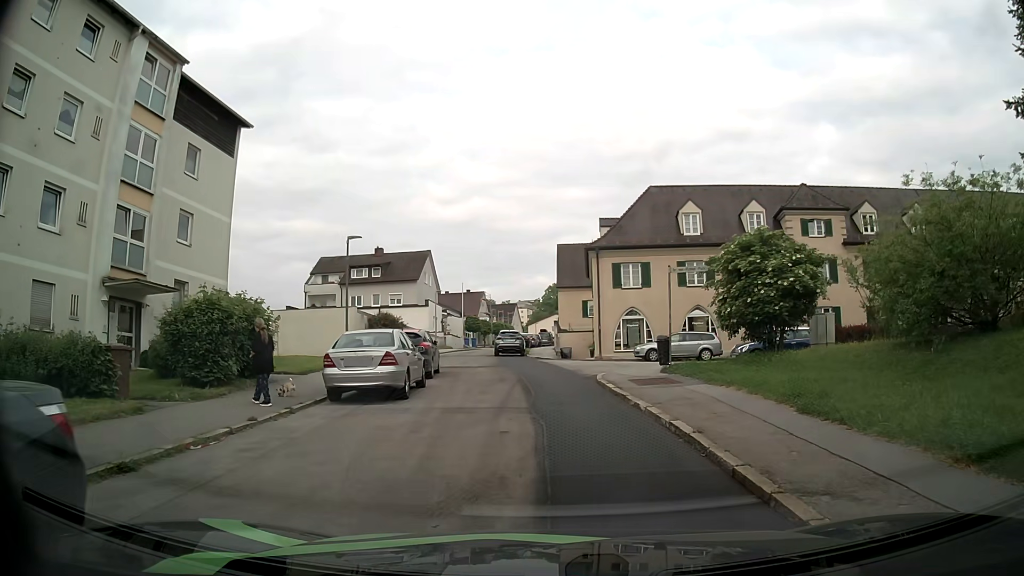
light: Day
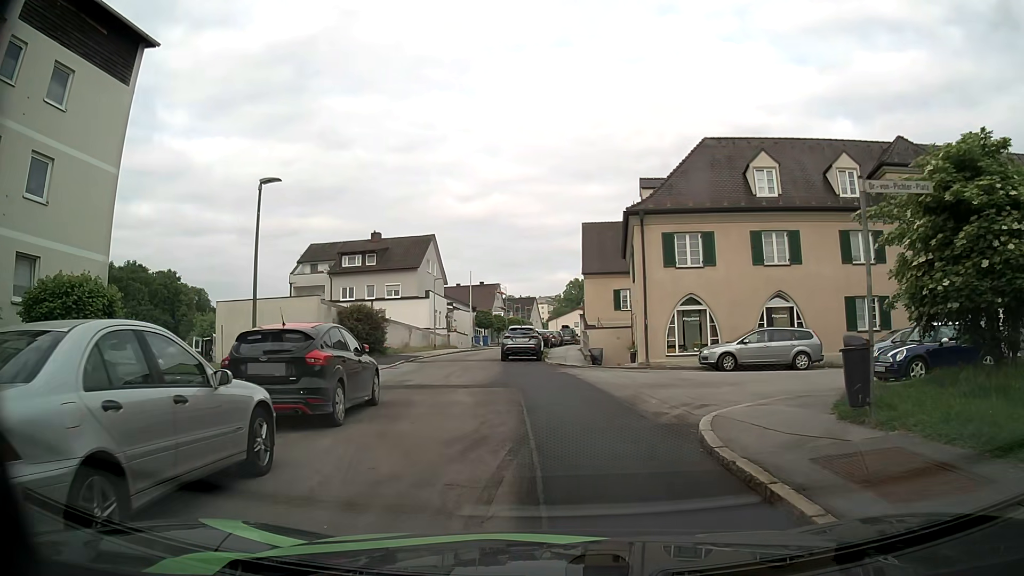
(-0.2, +10.7) m; -2°
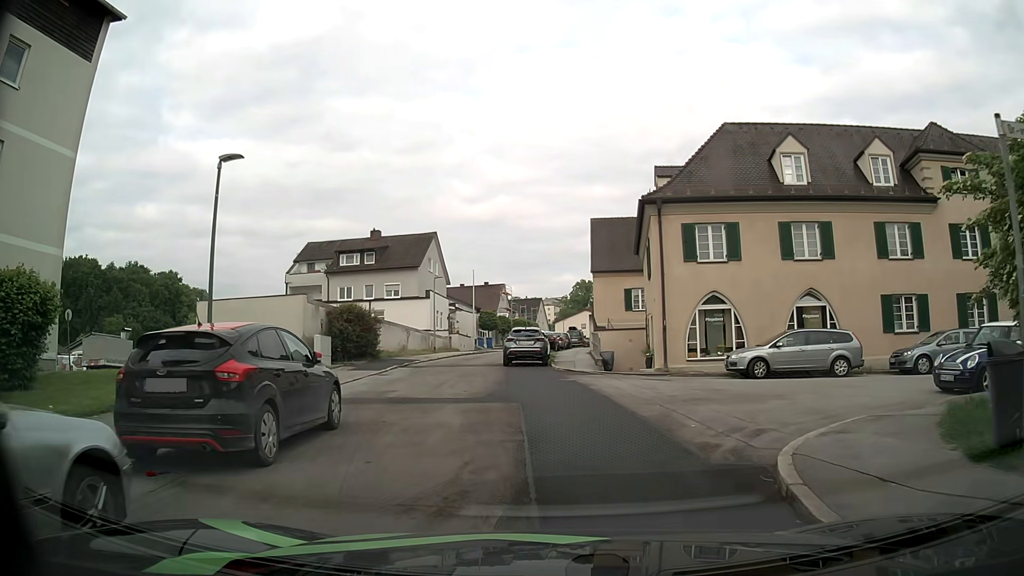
(0.0, +2.8) m; 0°
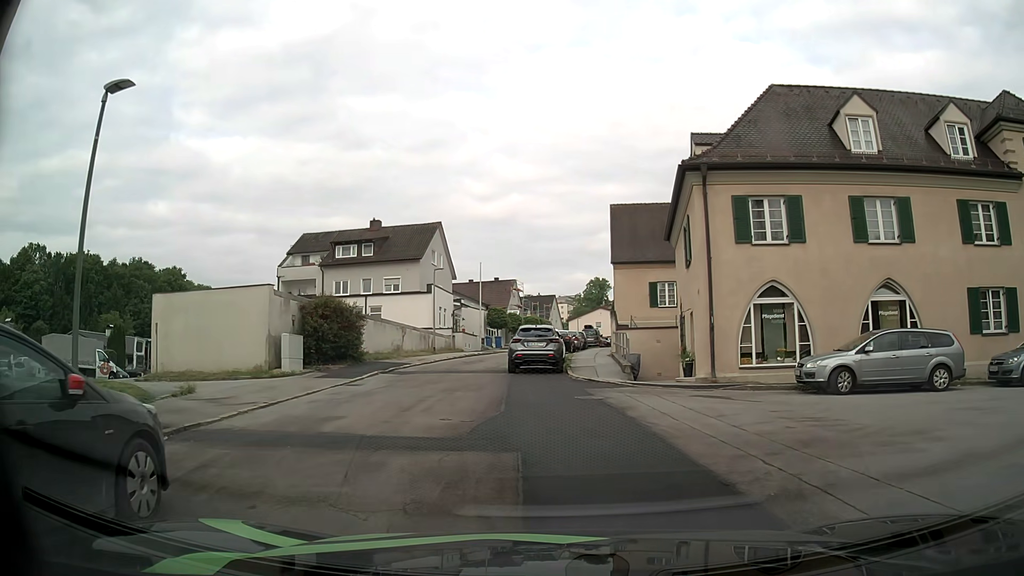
(-0.1, +5.1) m; -2°
